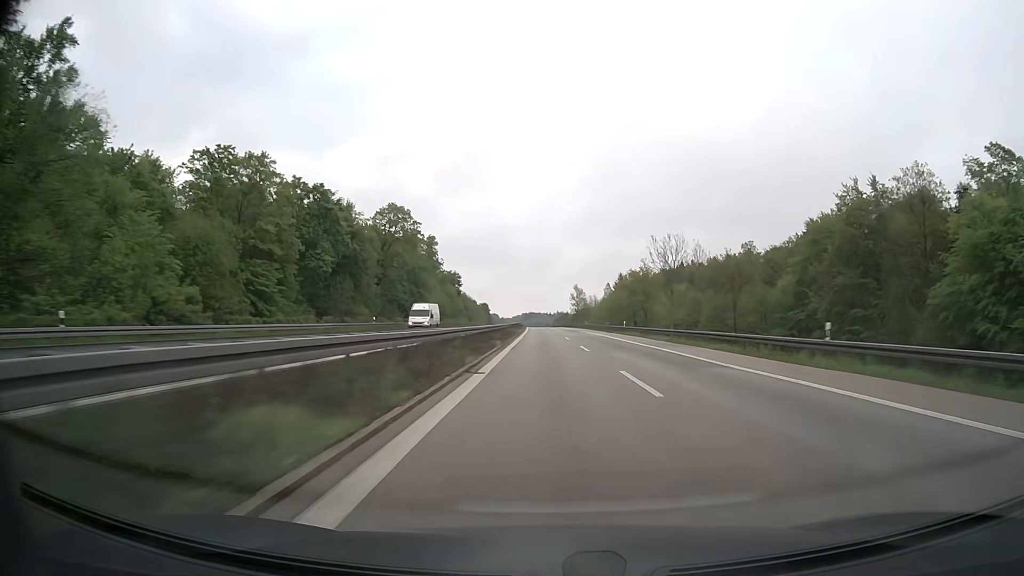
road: motorway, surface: asphalt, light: Day
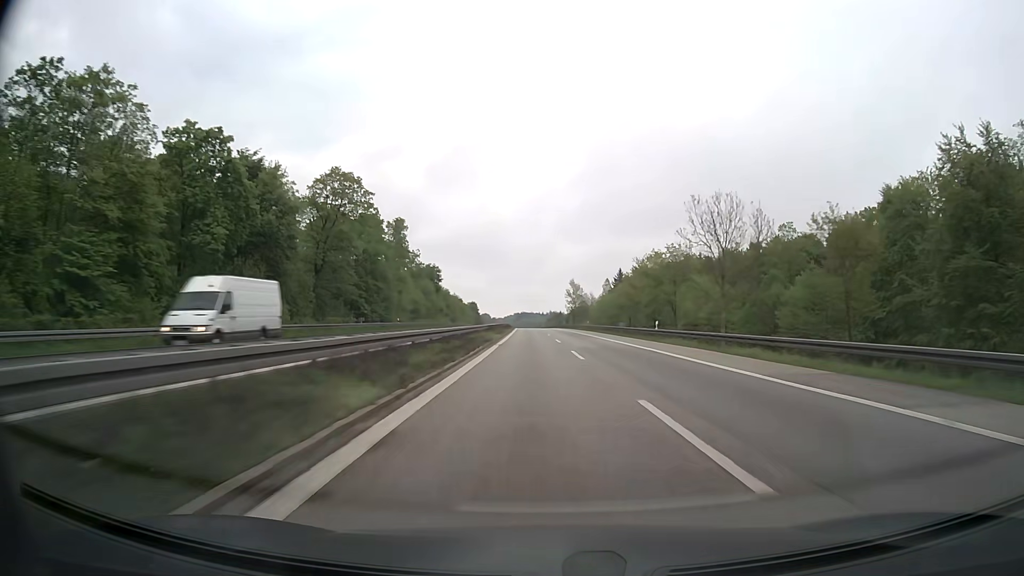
(+0.1, +24.6) m; +1°
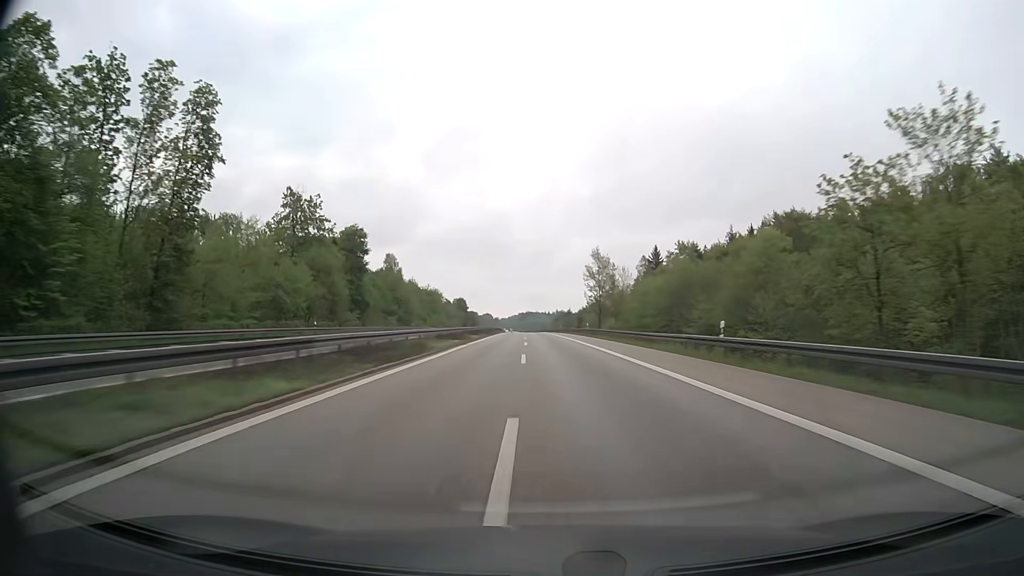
(+0.2, +74.0) m; 0°
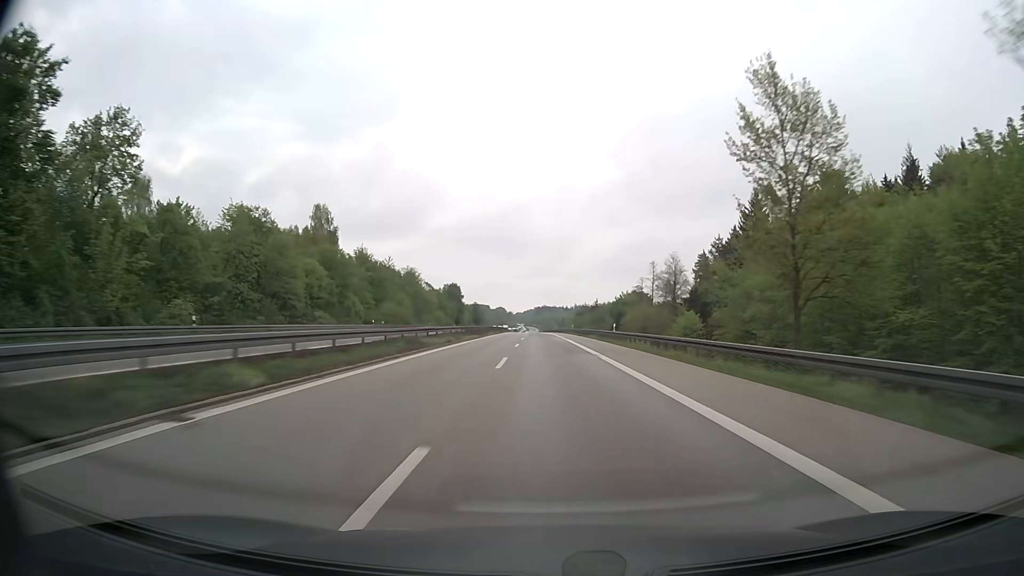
(-1.4, +74.6) m; -2°
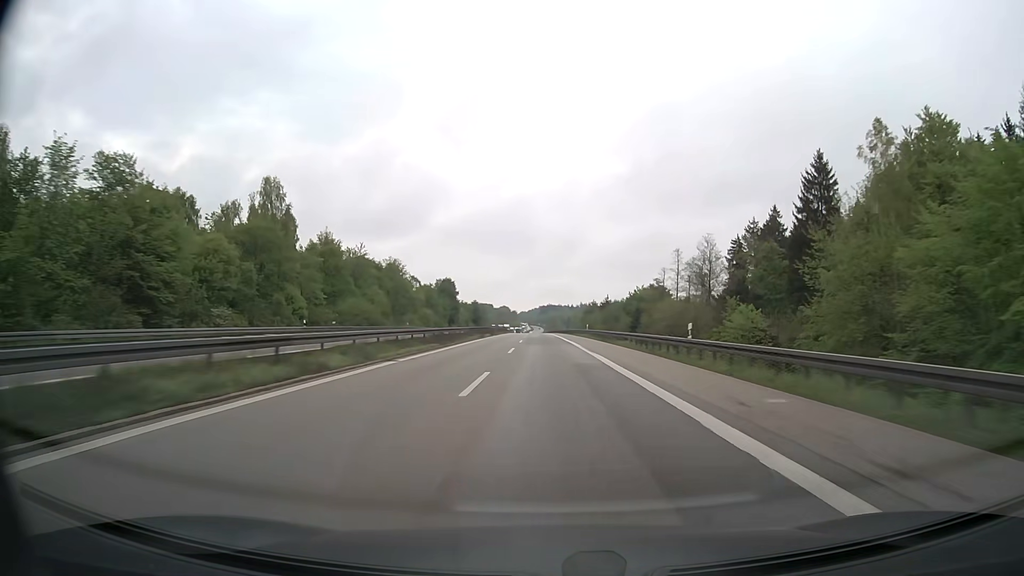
(-0.1, +25.1) m; 0°
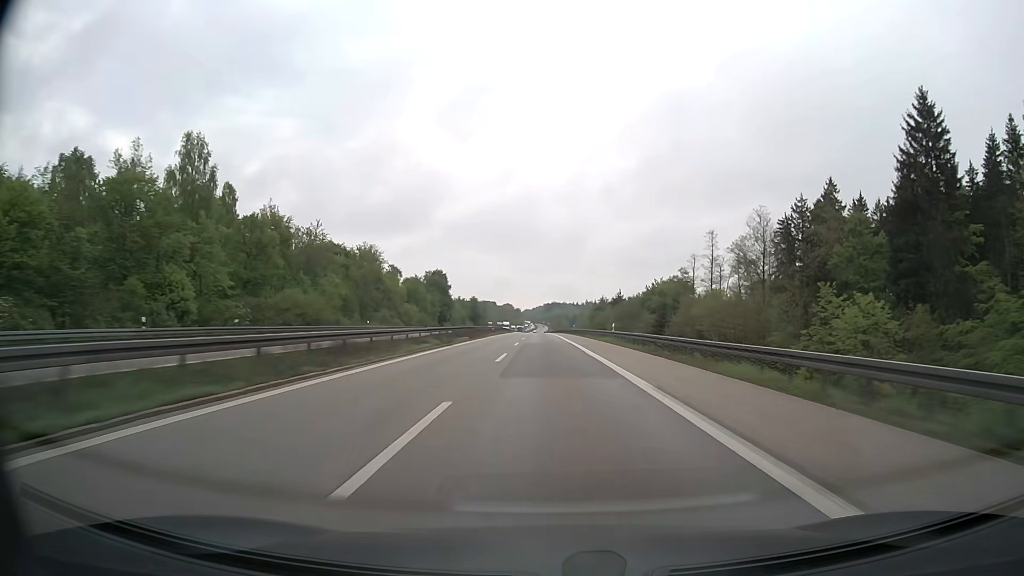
(0.0, +25.2) m; 0°
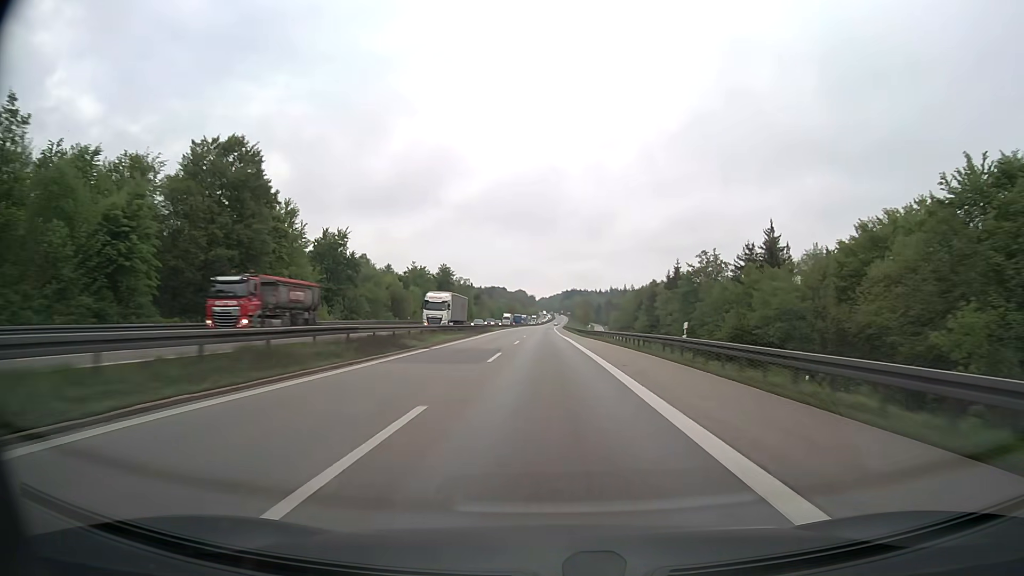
(-1.7, +127.2) m; -1°
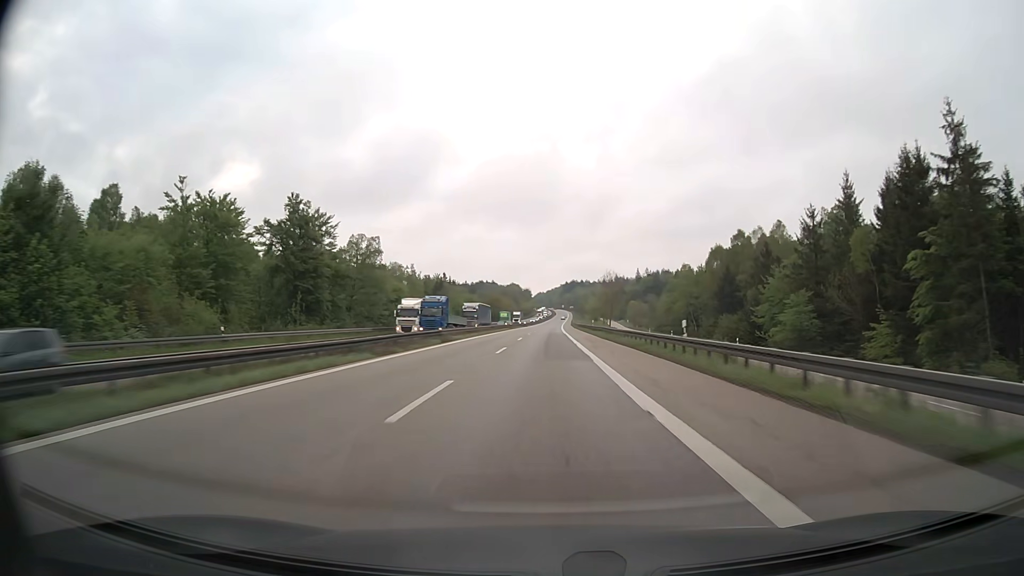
(-0.4, +103.2) m; 0°
(0, +10) (0, +20) (0, +30) (0, +40) (0, +50) (0, +60) (+1, +70) (+1, +80) (+1, +90) (+1, +100) m
